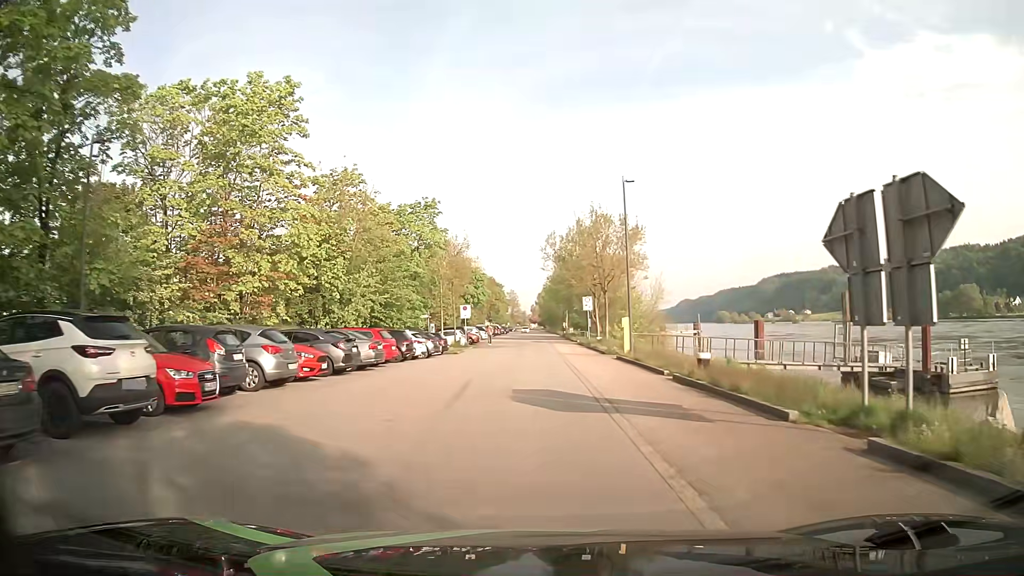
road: residential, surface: asphalt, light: Day
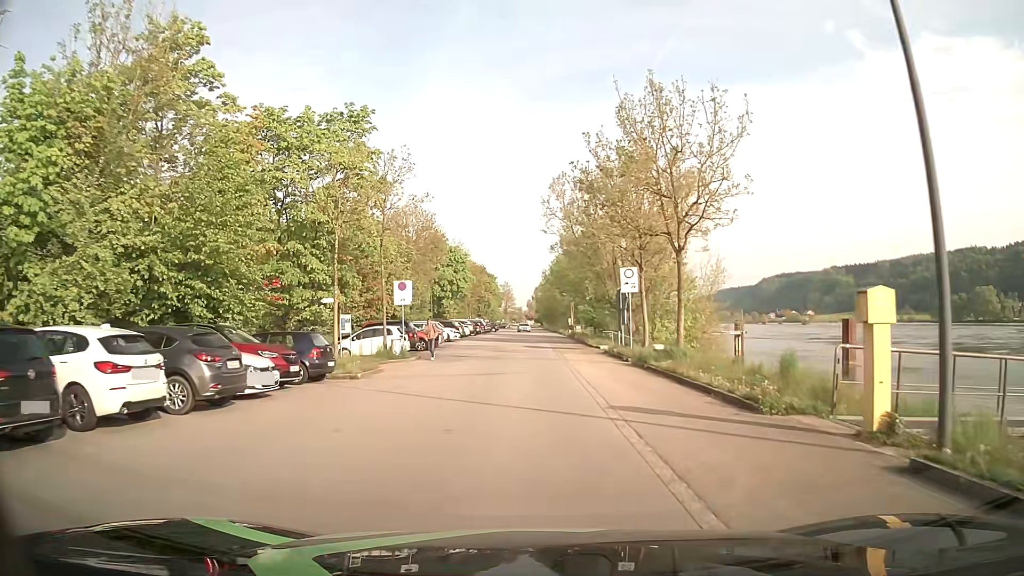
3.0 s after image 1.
(0.0, +24.2) m; 0°
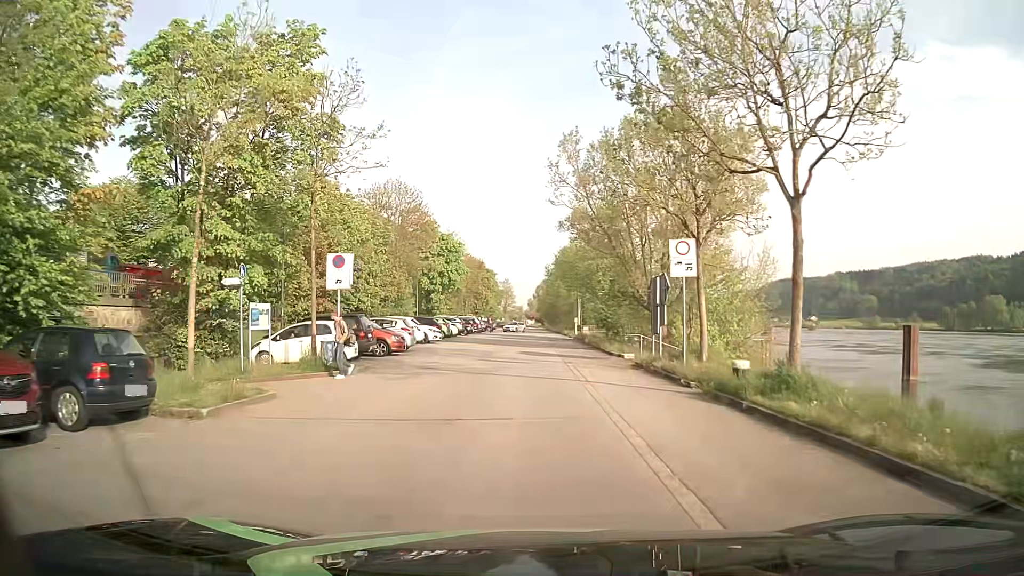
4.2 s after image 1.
(0.0, +9.8) m; 0°
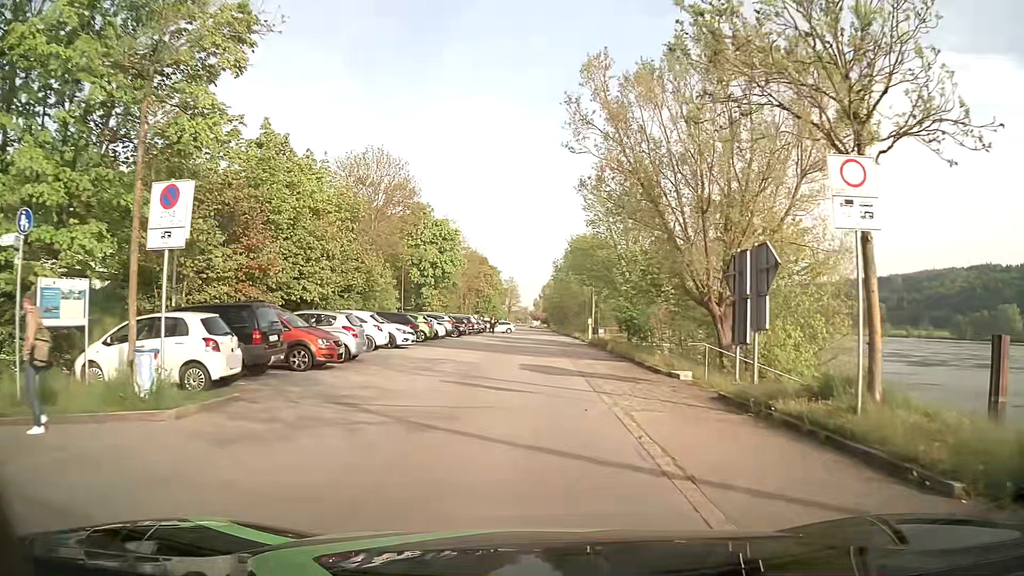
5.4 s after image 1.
(0.0, +9.9) m; 0°
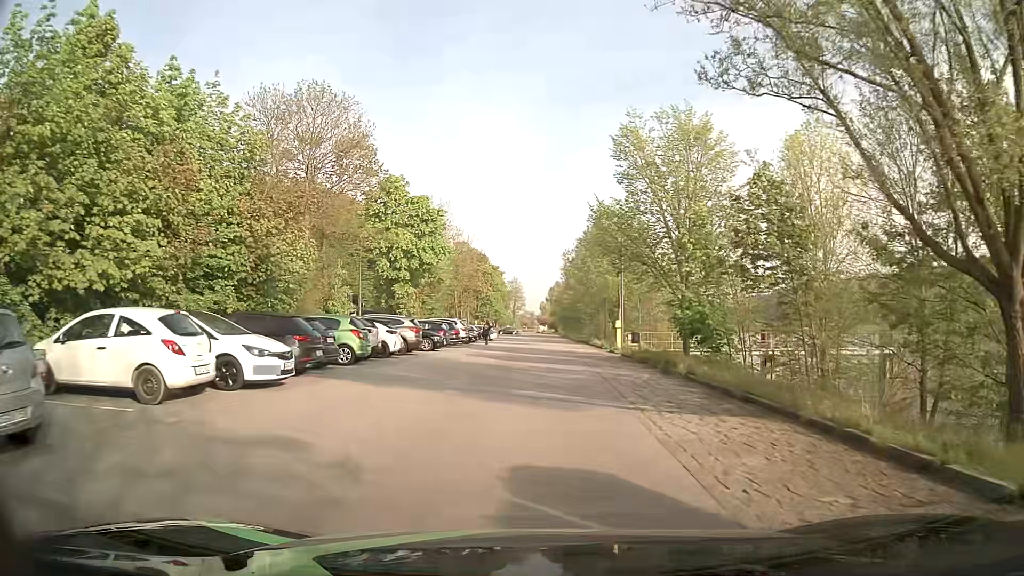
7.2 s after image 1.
(0.0, +15.0) m; 0°
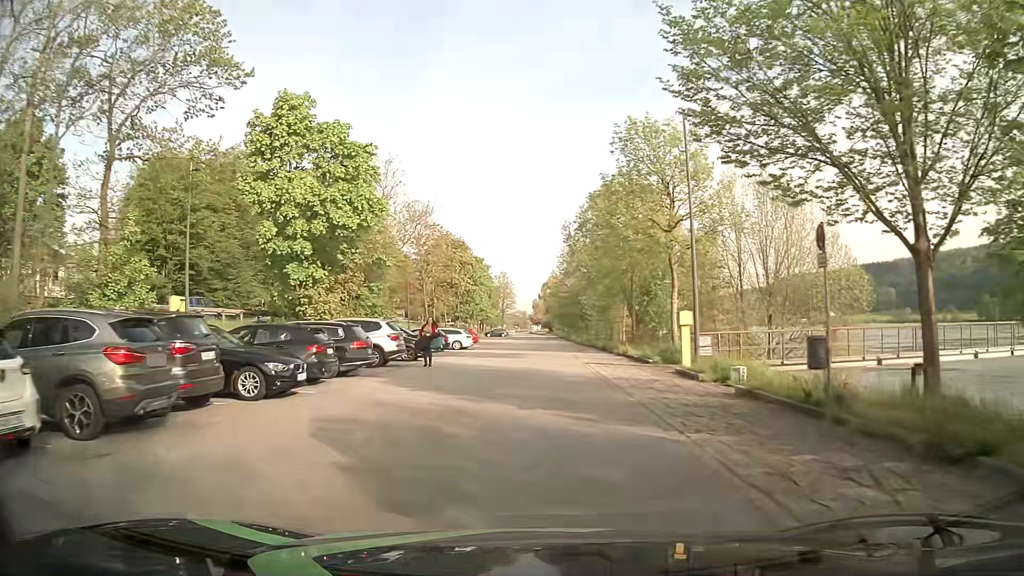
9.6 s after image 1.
(0.0, +19.7) m; 0°
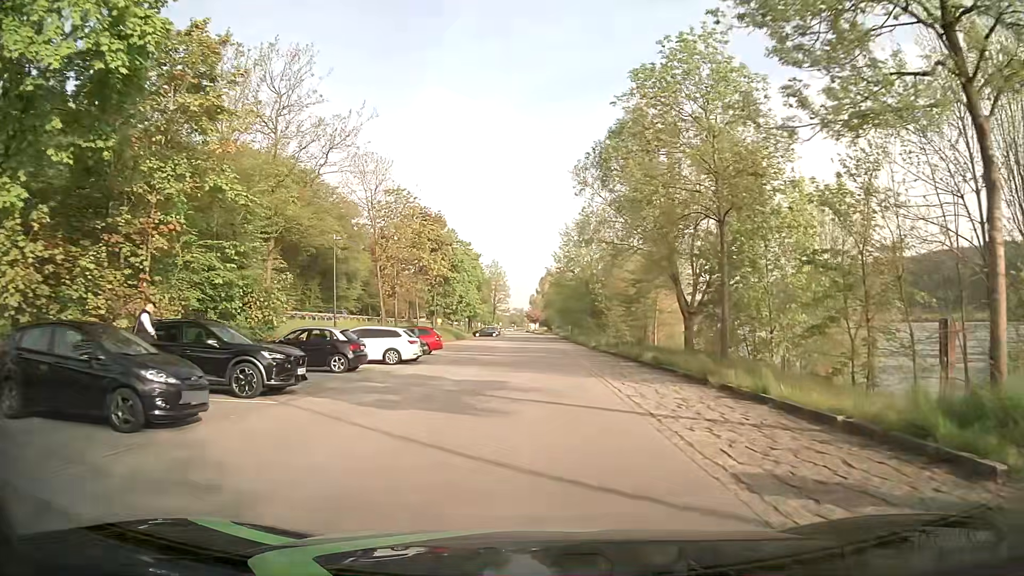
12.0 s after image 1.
(+0.3, +19.6) m; +1°
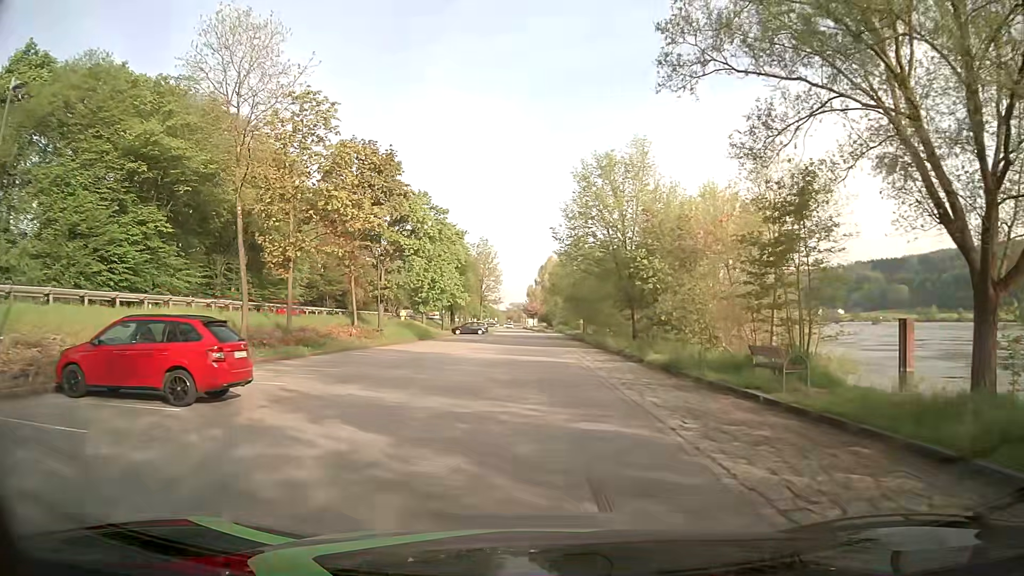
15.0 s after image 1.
(0.0, +24.9) m; +1°
(0, +10) (0, +20) (0, +30) (0, +40) (0, +50) (0, +60) (0, +70) (-1, +80) (-1, +90) (-2, +100) m
